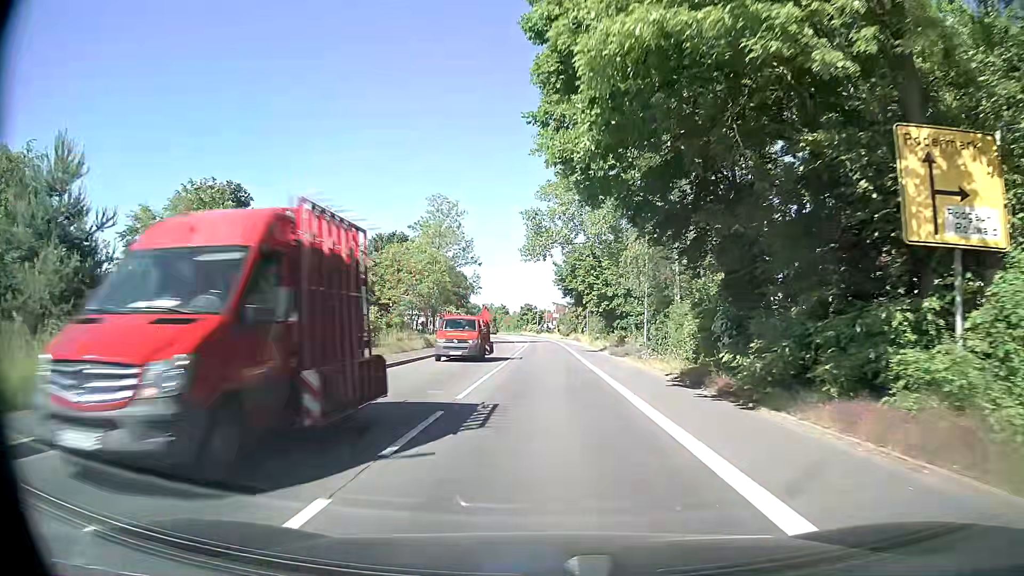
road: secondary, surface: asphalt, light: Day
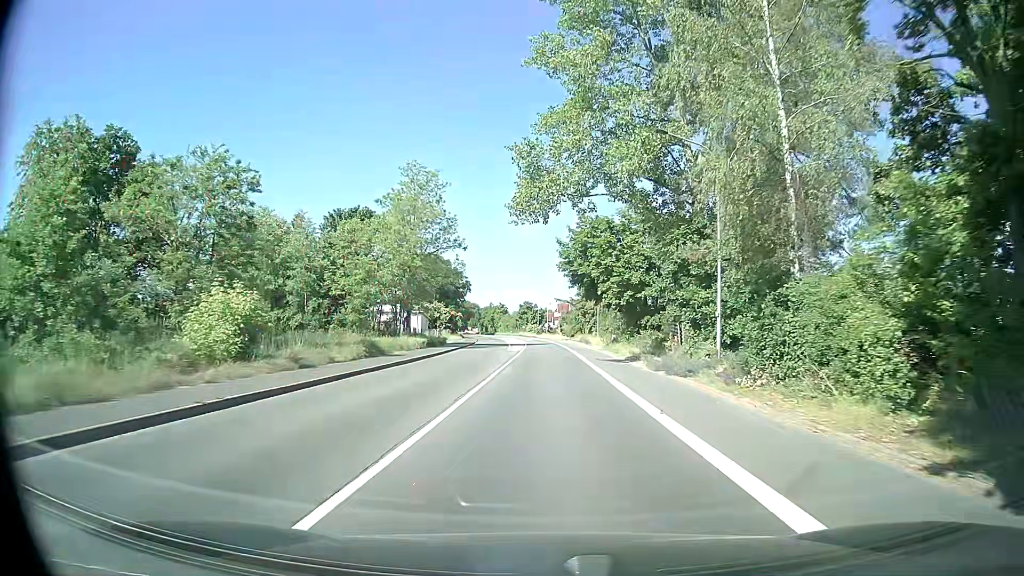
(0.0, +15.1) m; -1°
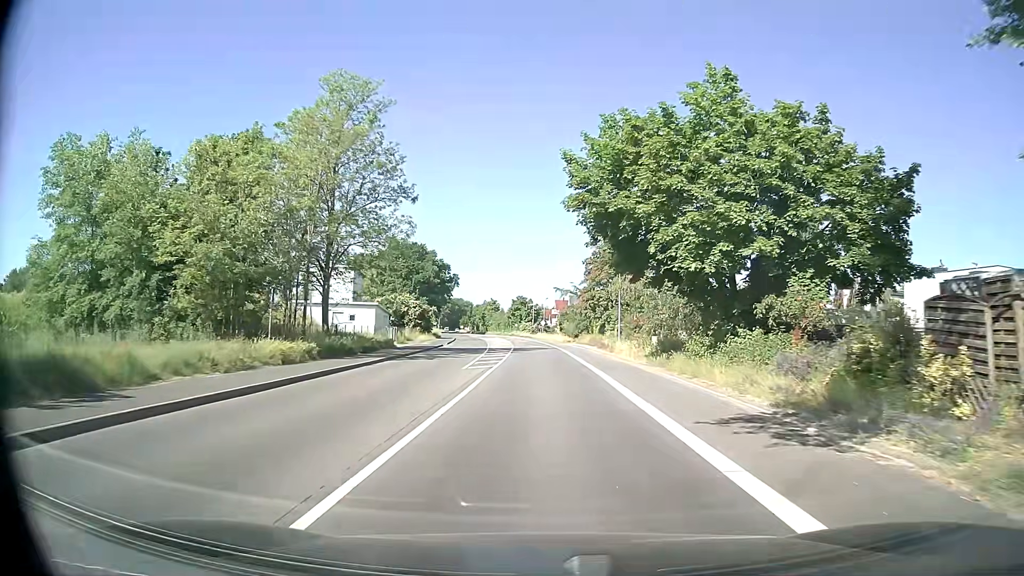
(+0.4, +22.6) m; +1°
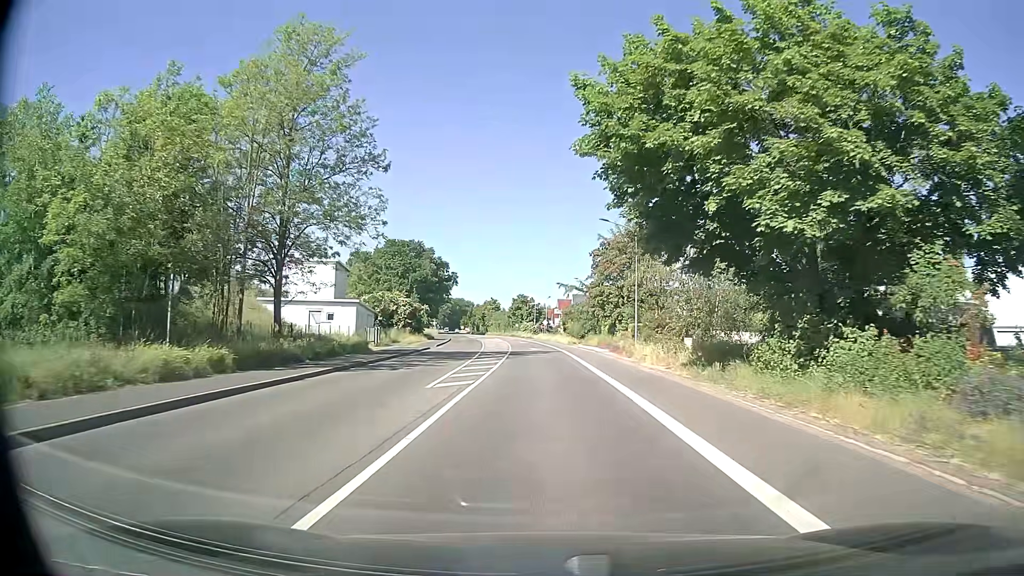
(0.0, +7.5) m; 0°
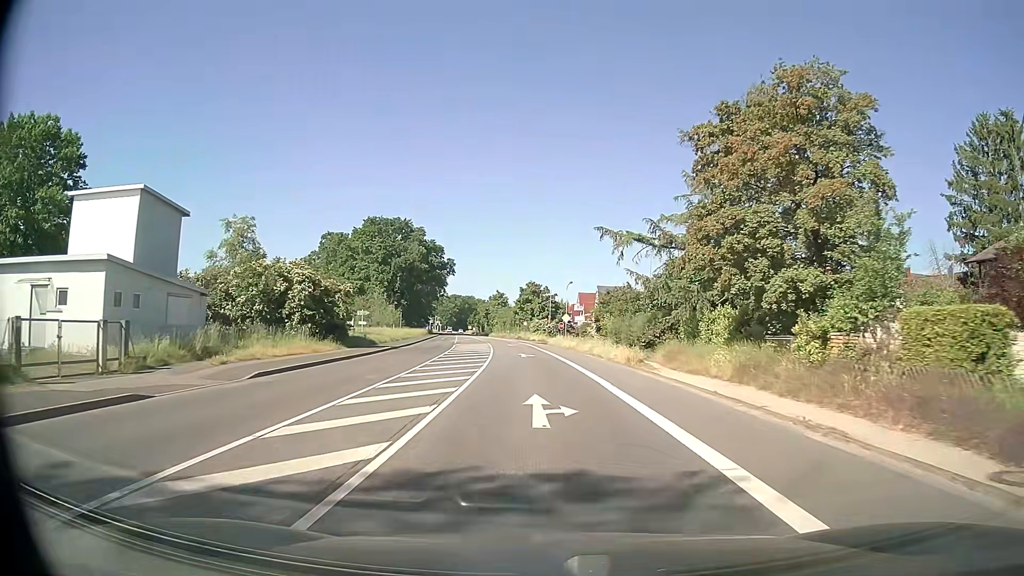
(-0.5, +37.3) m; -1°
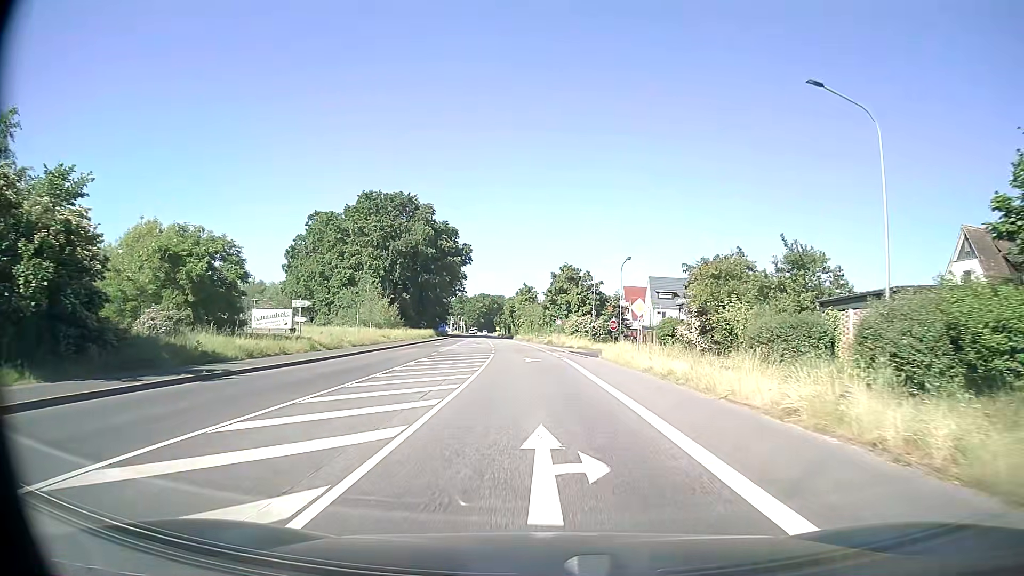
(-0.8, +29.6) m; -2°
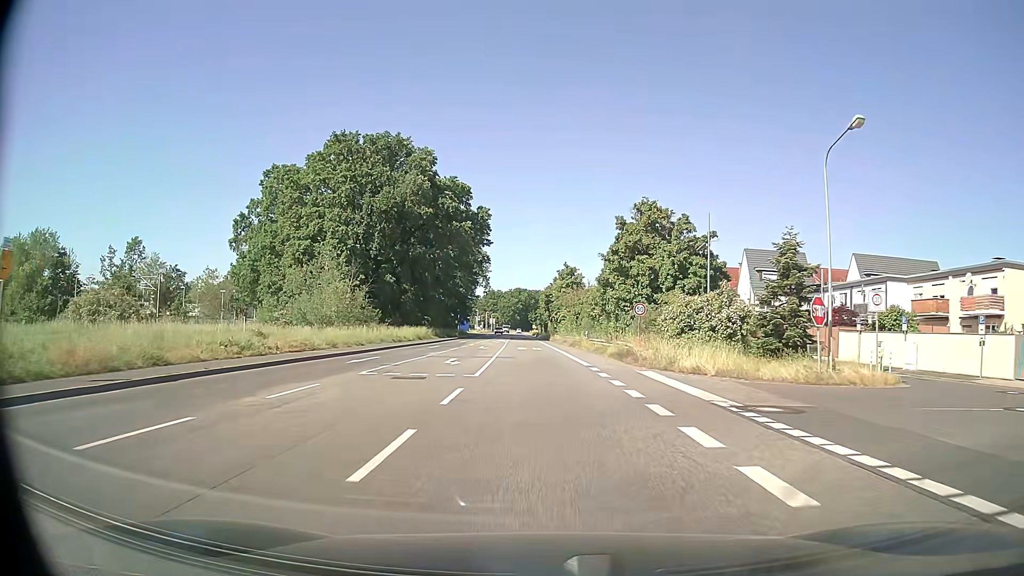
(-1.4, +37.0) m; -4°
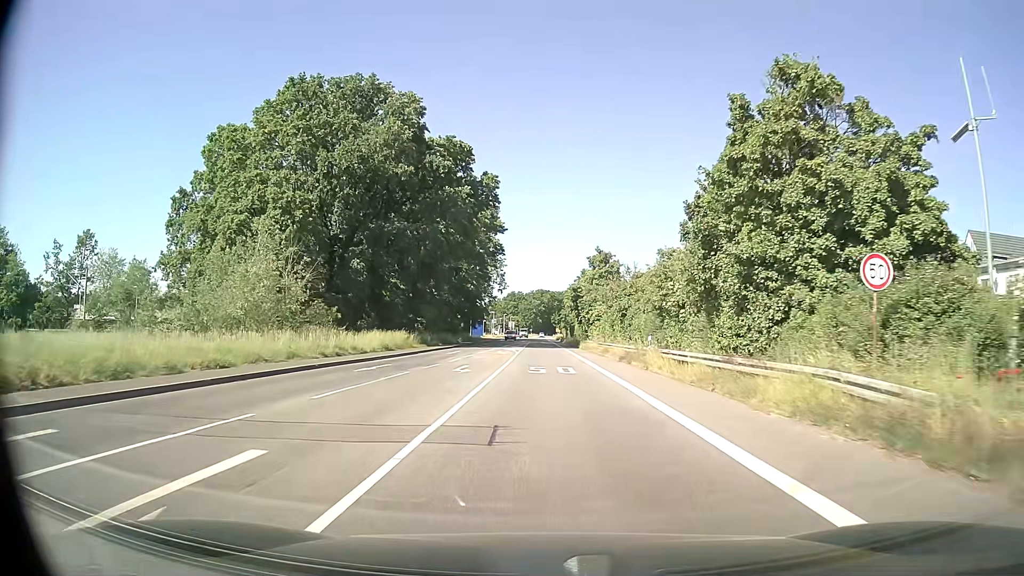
(-0.4, +22.3) m; -2°
(0, +10) (0, +20) (0, +30) (0, +40) (0, +50) (0, +60) (0, +70) (0, +80) (0, +90) (0, +100) m
